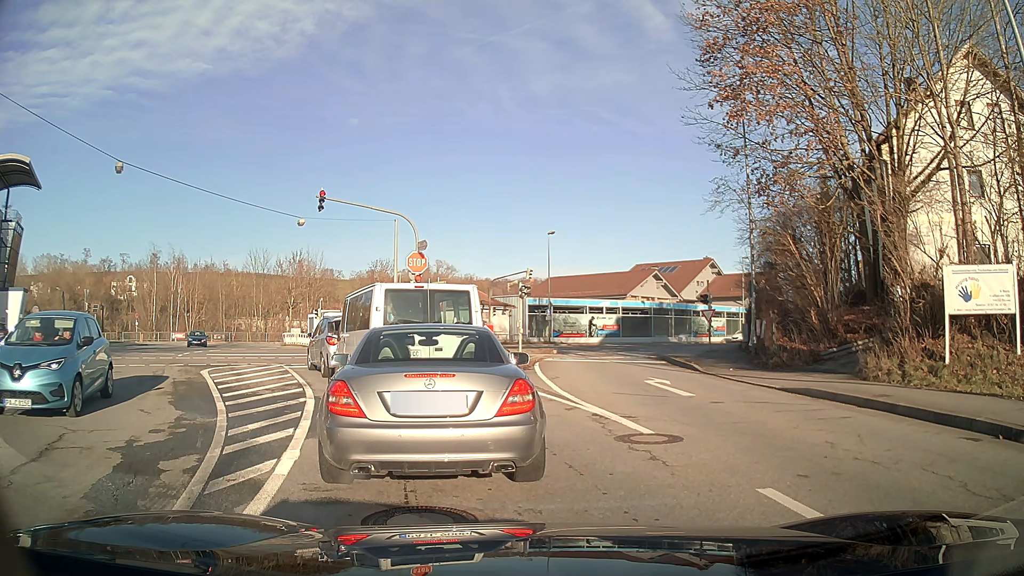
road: tertiary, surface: asphalt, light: Day
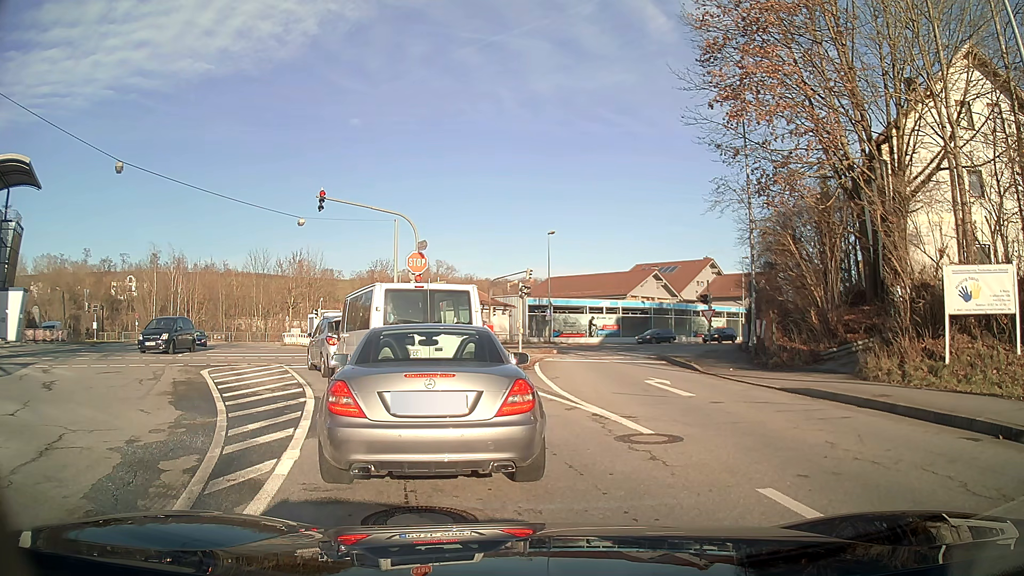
(0.0, 0.0) m; 0°
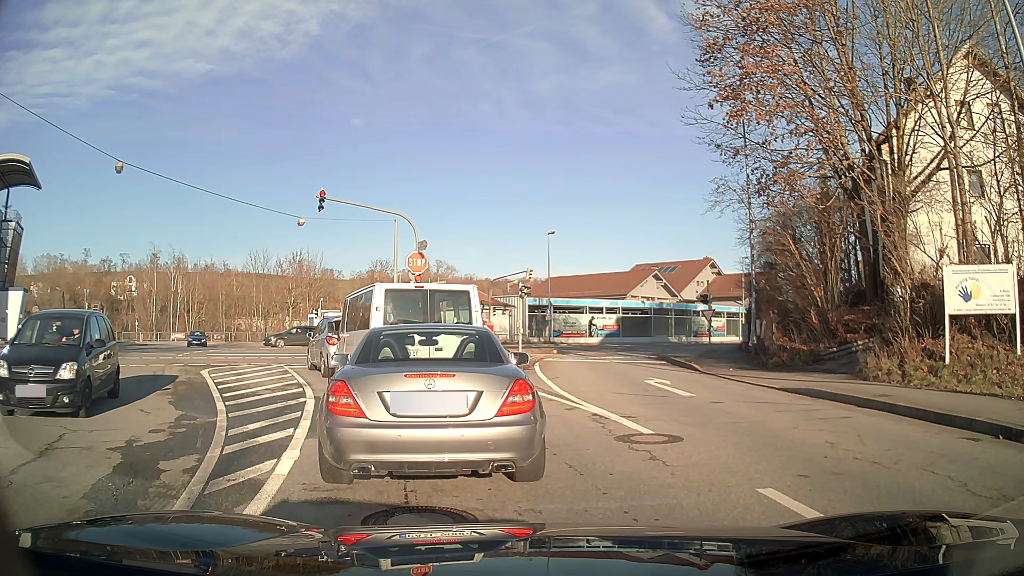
(0.0, 0.0) m; 0°
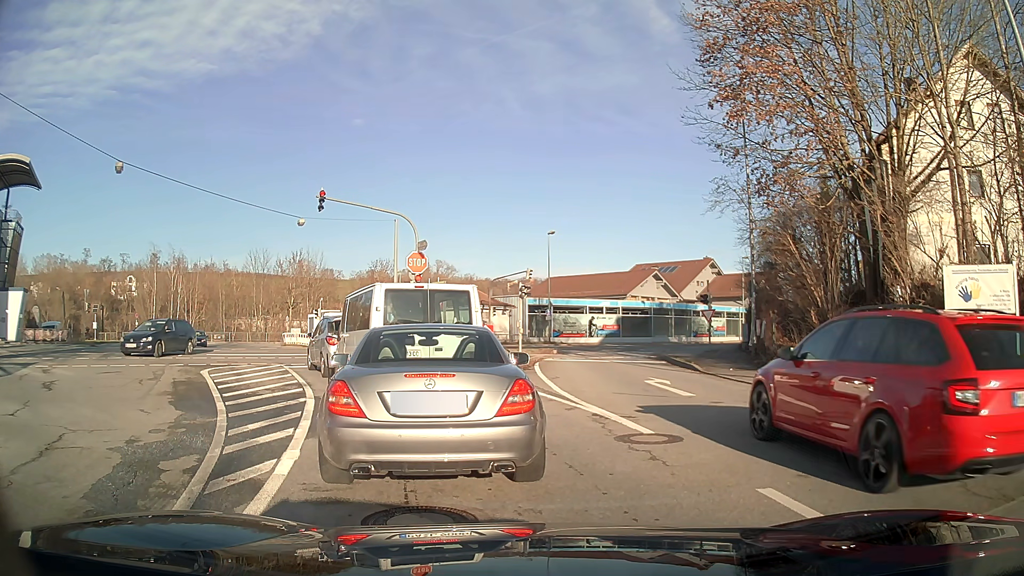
(0.0, 0.0) m; 0°
(-2, +10) (-5, +19) (-10, +28) (-16, +36) (-21, +44) (-26, +53) (-27, +63) (-24, +72) (-18, +80) (-11, +88) m
